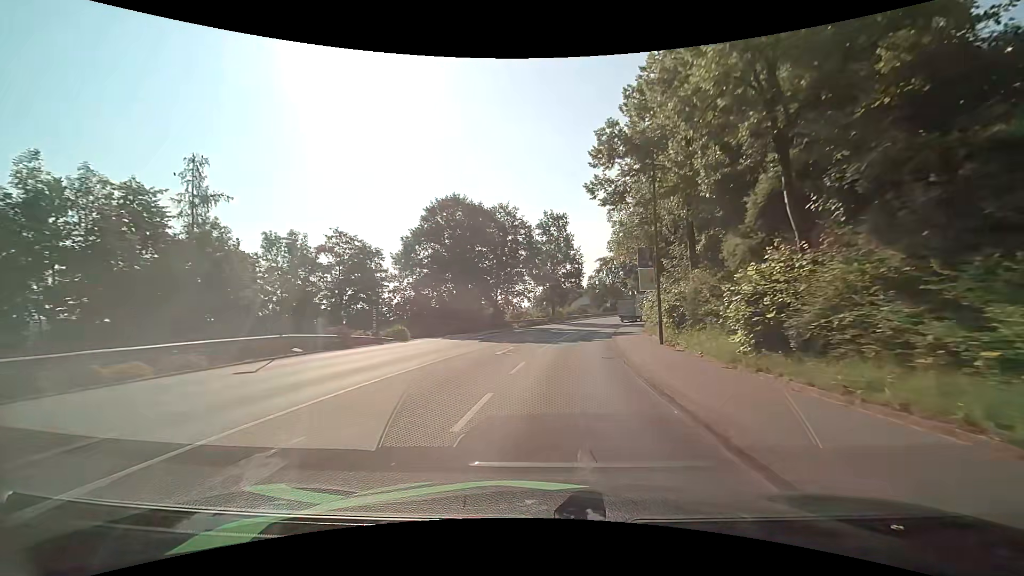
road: tertiary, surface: asphalt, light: Day
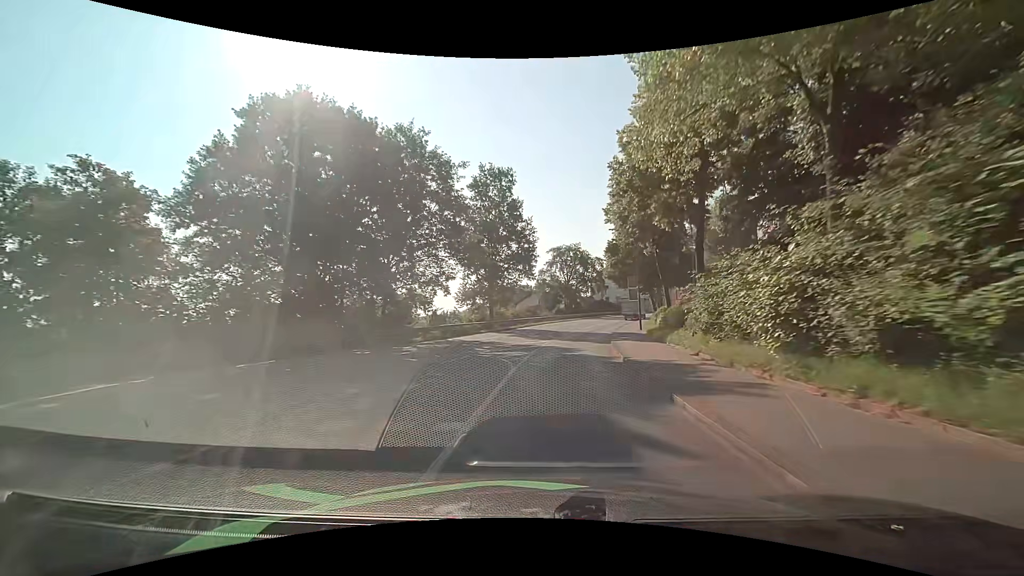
(+0.8, +22.0) m; +5°
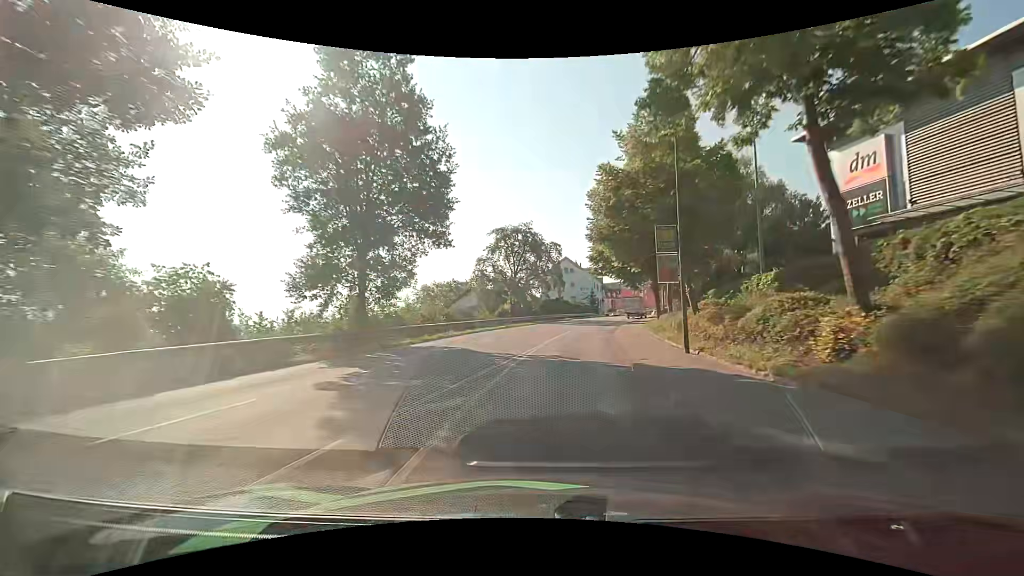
(+1.1, +22.0) m; +6°
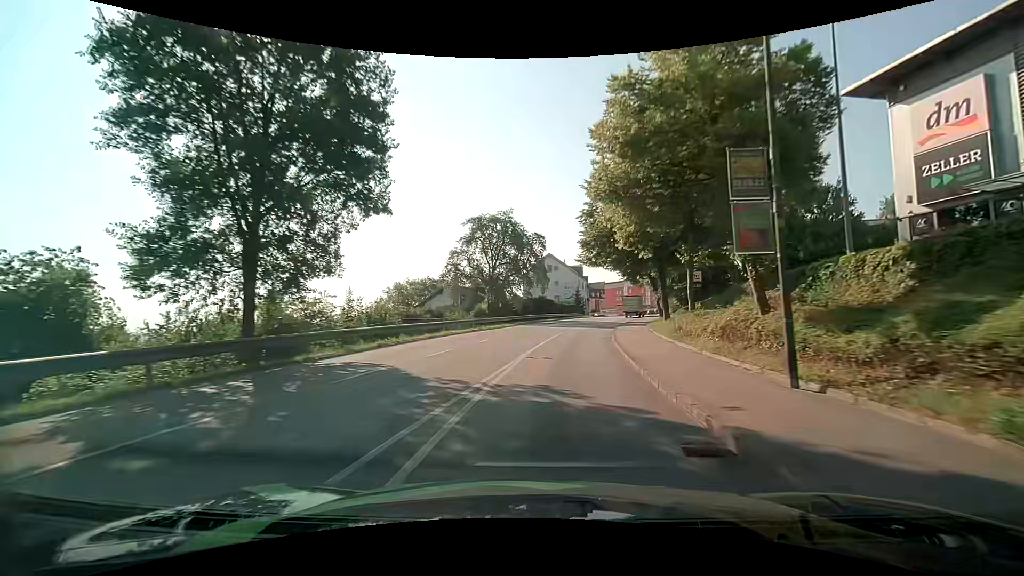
(+0.1, +7.4) m; +1°
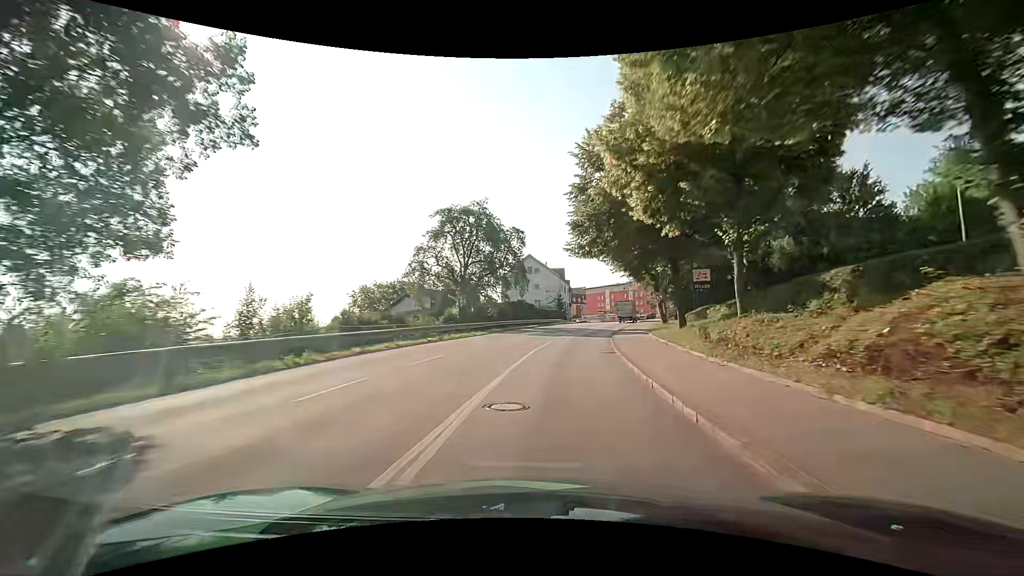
(+0.2, +7.4) m; +3°
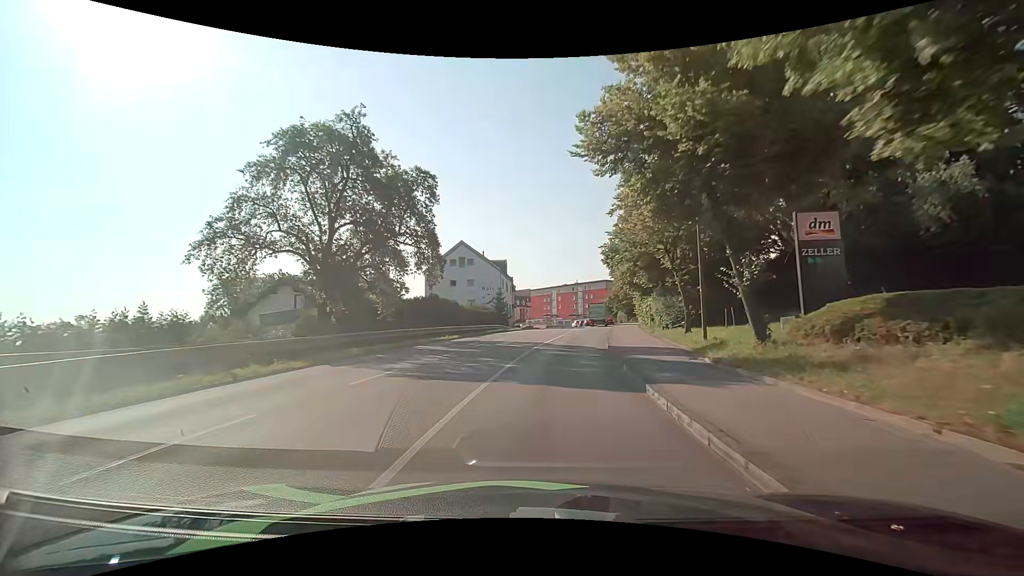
(+1.1, +21.3) m; +6°
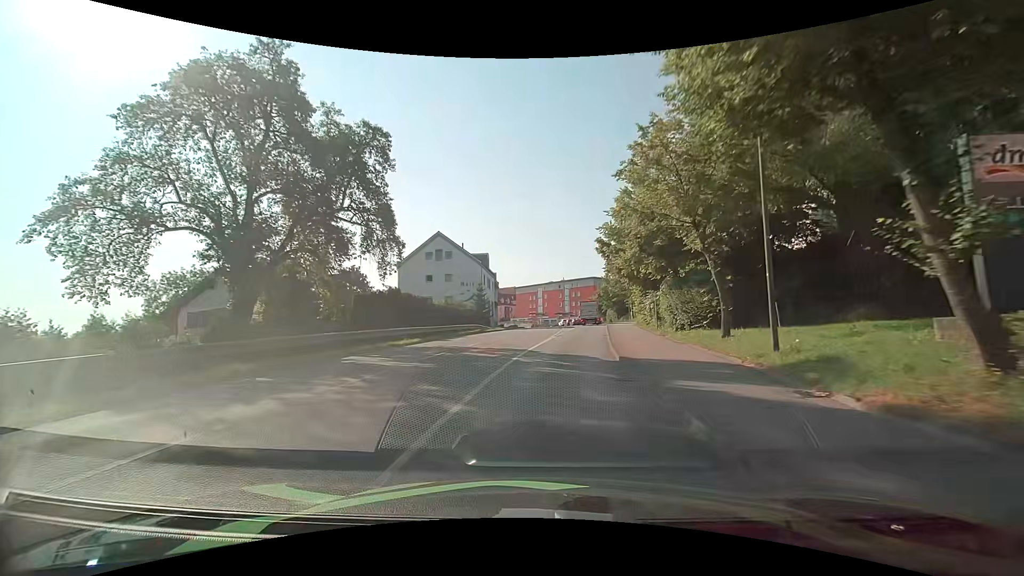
(+0.2, +6.7) m; +2°
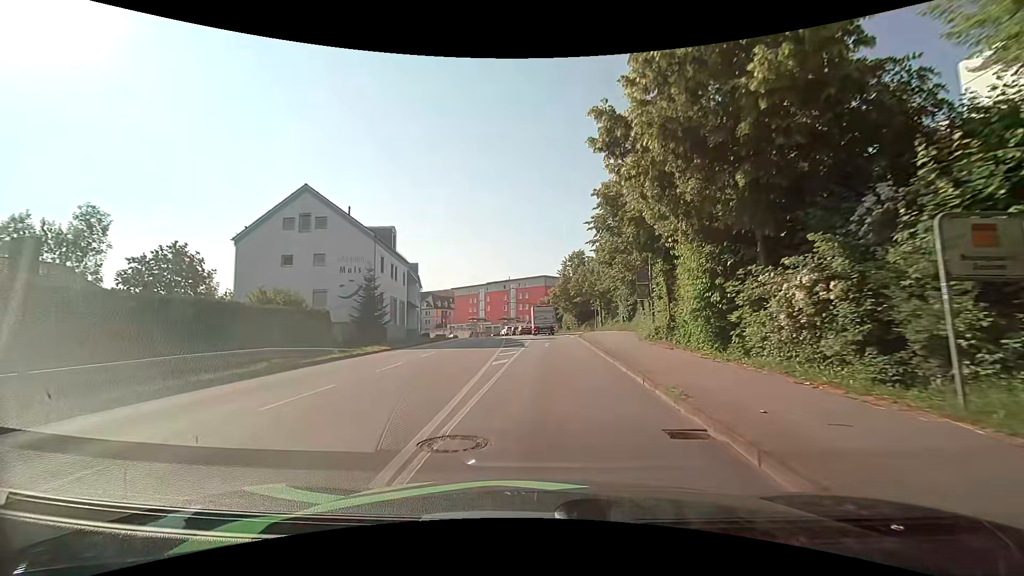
(+1.4, +25.1) m; +6°
(0, +10) (+1, +20) (+1, +30) (+1, +40) (+1, +50) (0, +60) (-1, +70) (-3, +80) (-5, +90) (-8, +99) m
